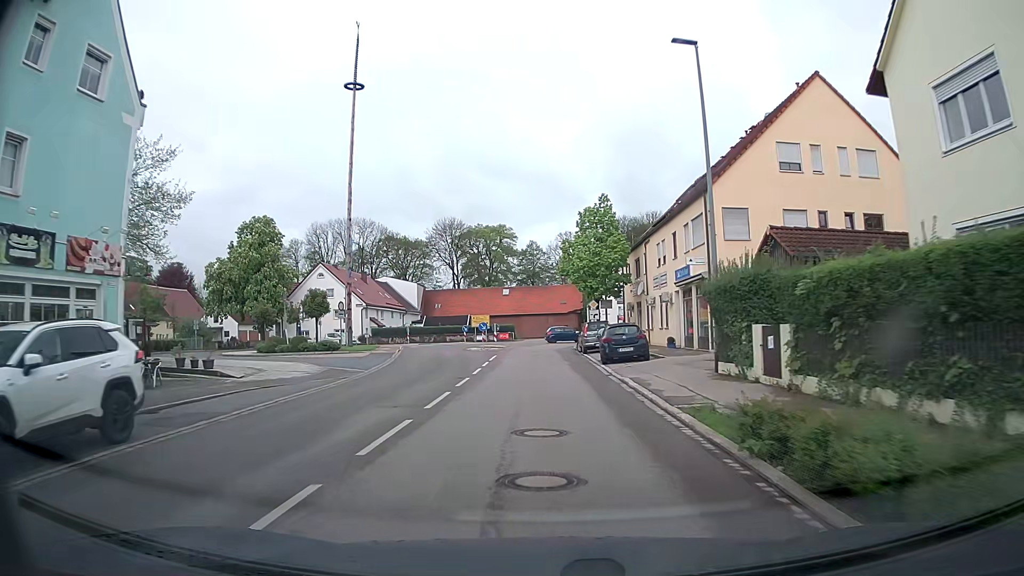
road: tertiary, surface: asphalt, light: Day
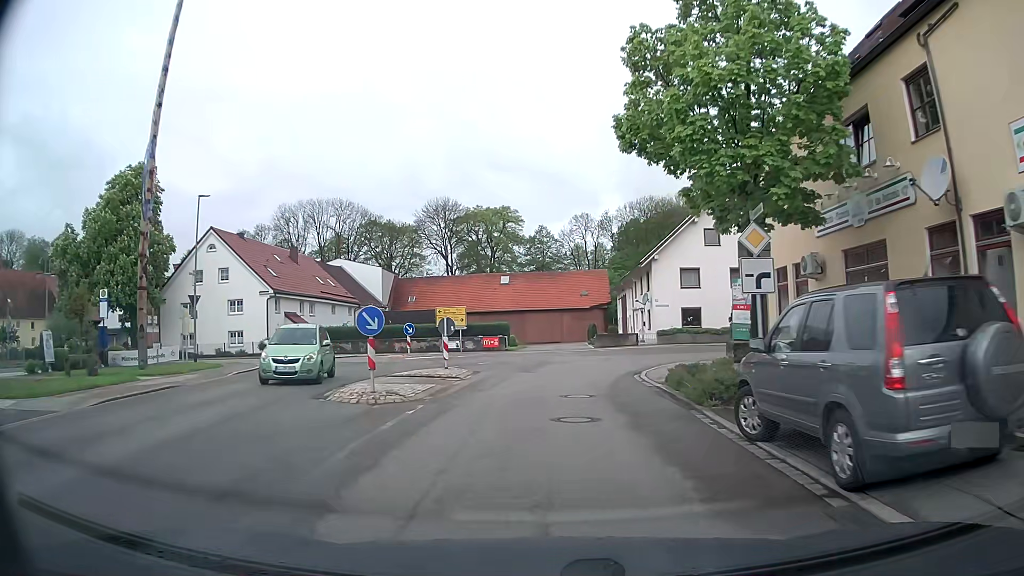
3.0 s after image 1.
(-0.4, +30.7) m; -1°
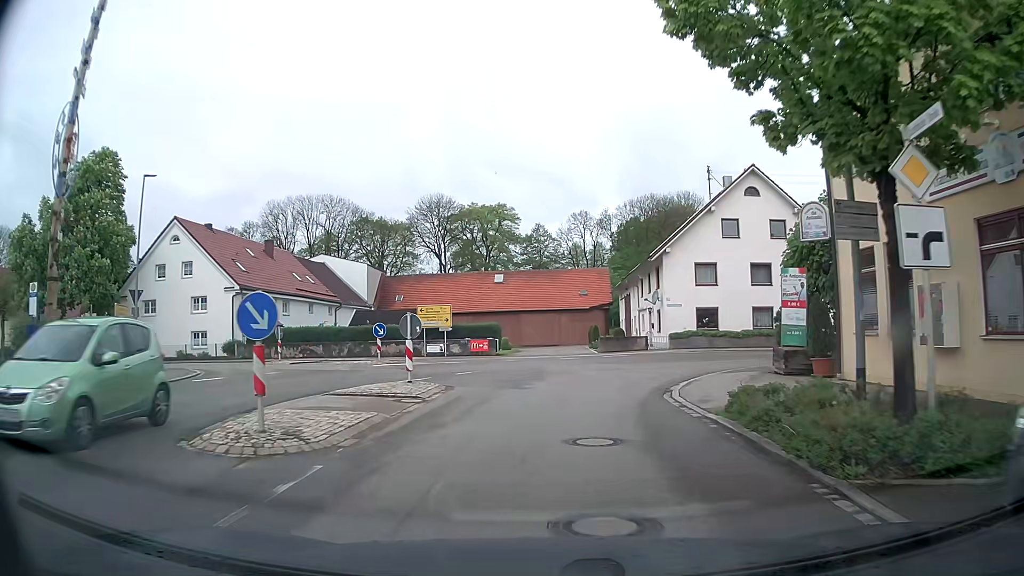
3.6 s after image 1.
(0.0, +5.4) m; +1°
